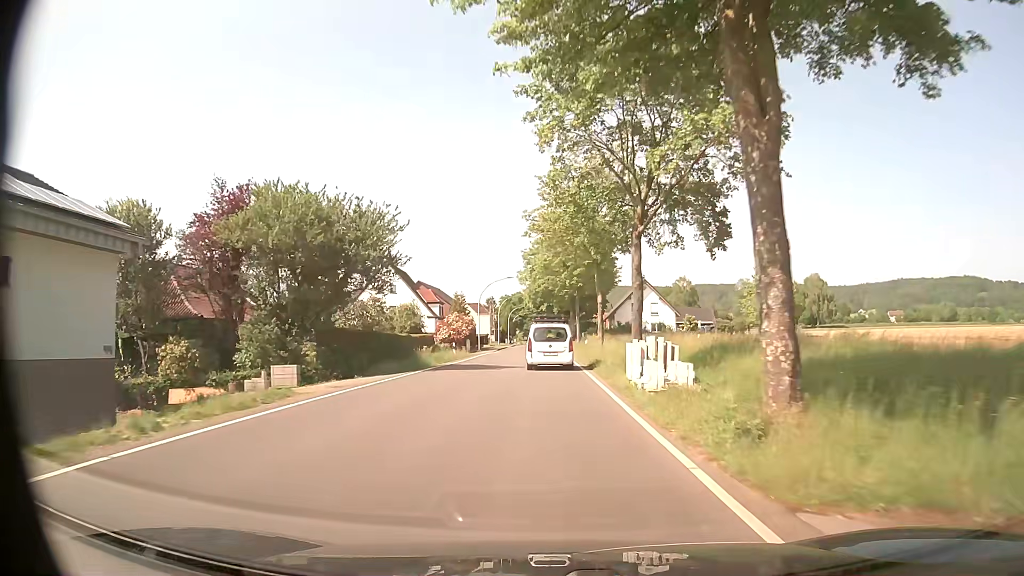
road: tertiary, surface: asphalt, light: Day
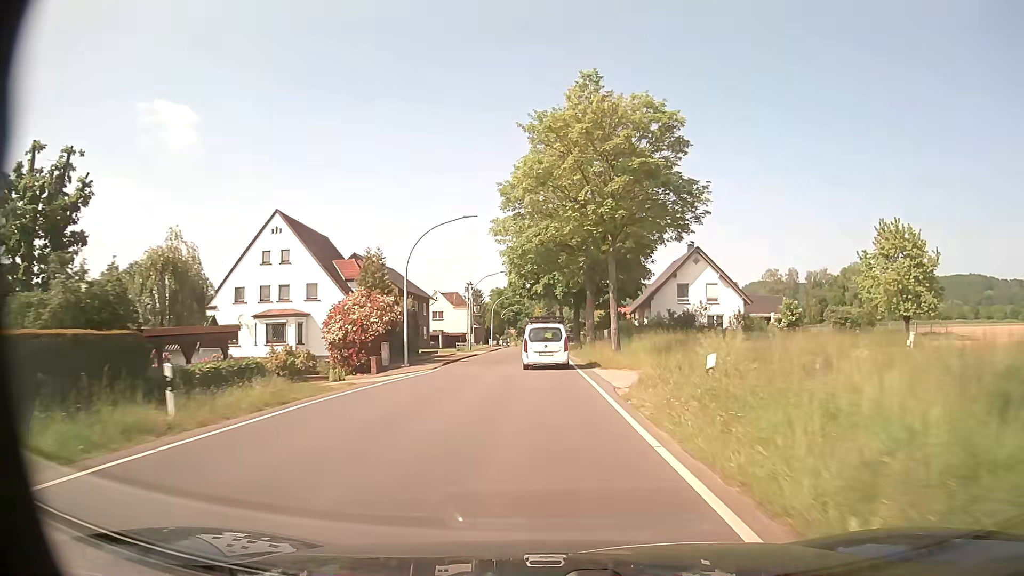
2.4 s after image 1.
(+0.2, +35.5) m; 0°
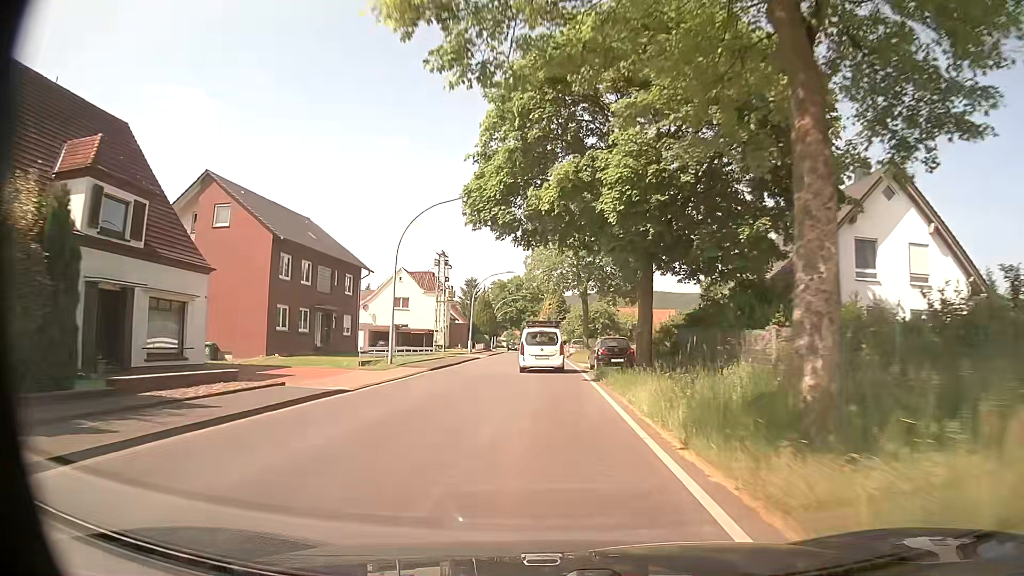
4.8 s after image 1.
(-0.2, +35.8) m; -1°
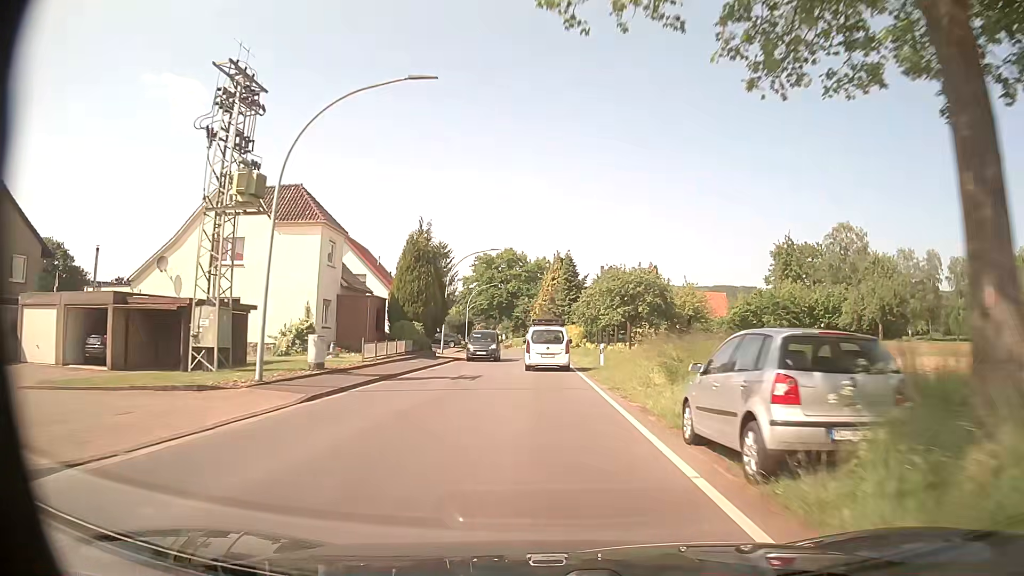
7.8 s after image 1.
(-0.1, +45.6) m; 0°
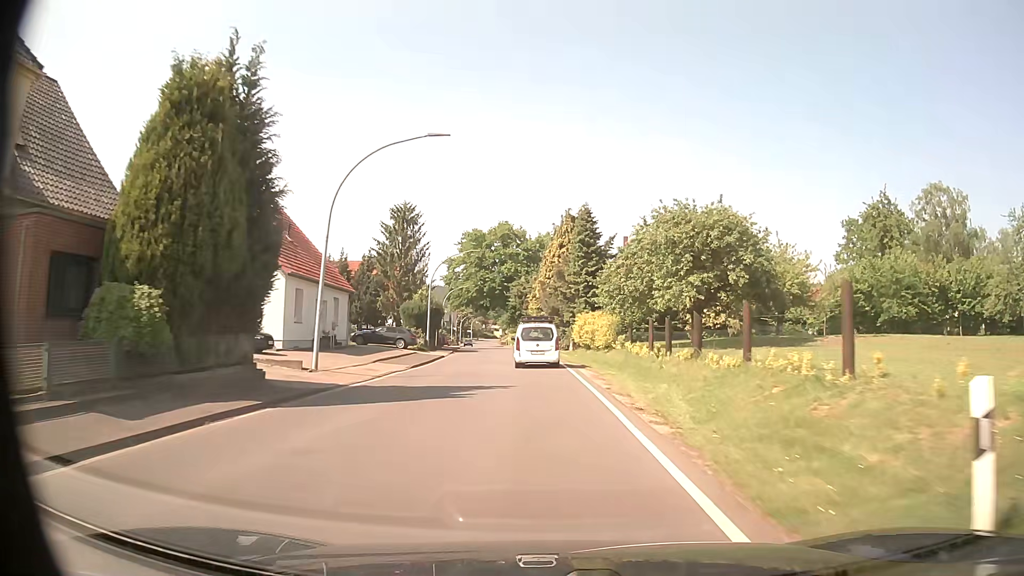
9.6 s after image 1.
(+0.1, +27.2) m; 0°
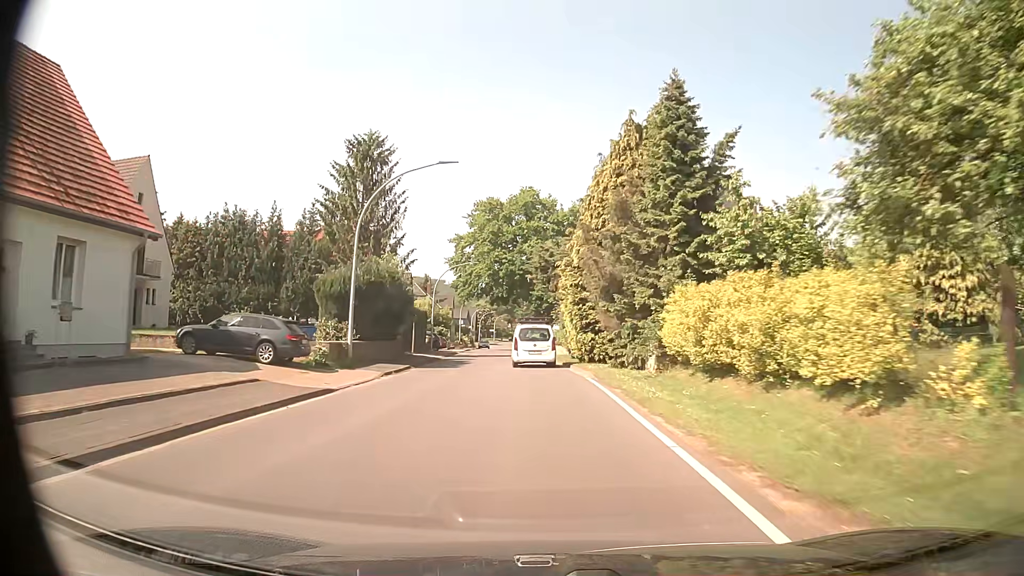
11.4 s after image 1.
(-0.5, +26.3) m; -3°
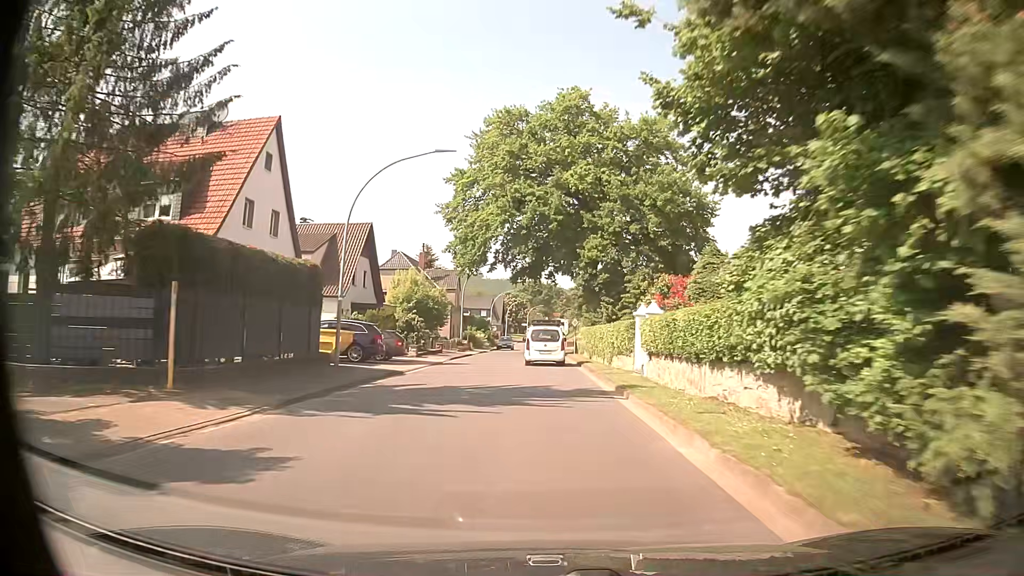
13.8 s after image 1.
(-1.0, +34.0) m; -3°
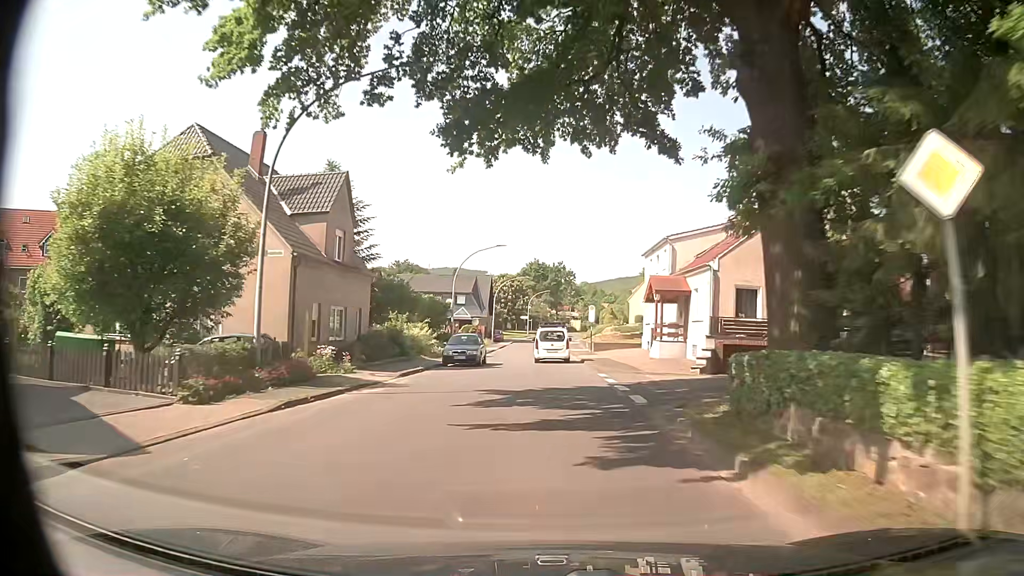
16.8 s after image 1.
(-0.3, +41.9) m; -1°
(0, +10) (0, +20) (0, +30) (+1, +40) (+1, +50) (+1, +60) (+1, +70) (+2, +80) (+2, +90) (+3, +100) m
